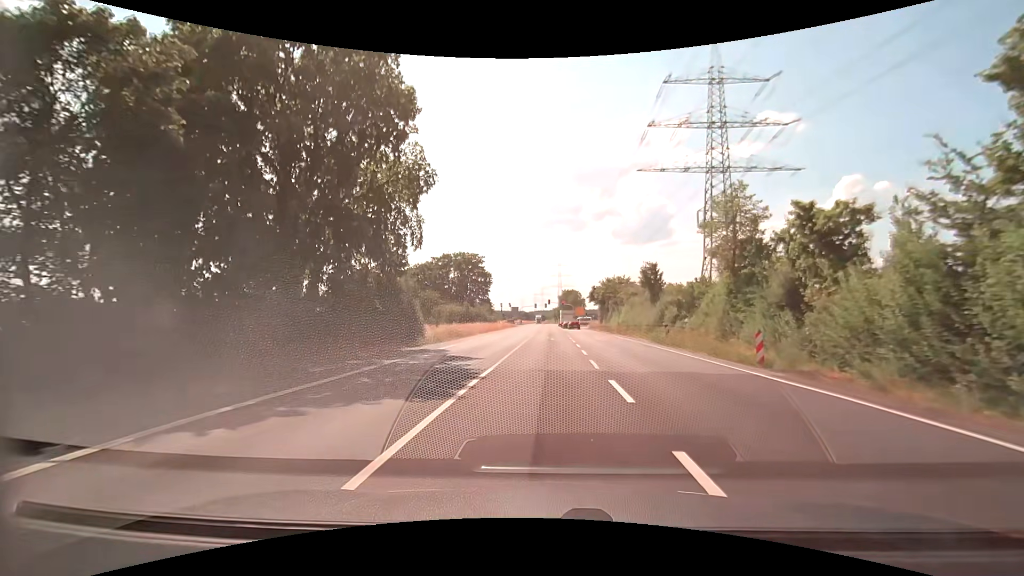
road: secondary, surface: asphalt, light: Day
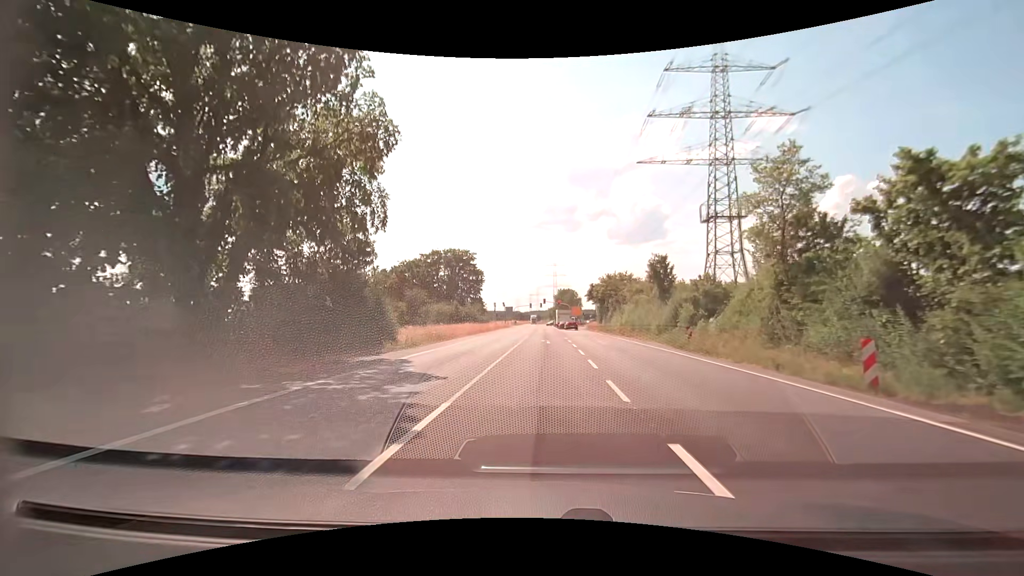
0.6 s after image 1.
(0.0, +5.7) m; 0°
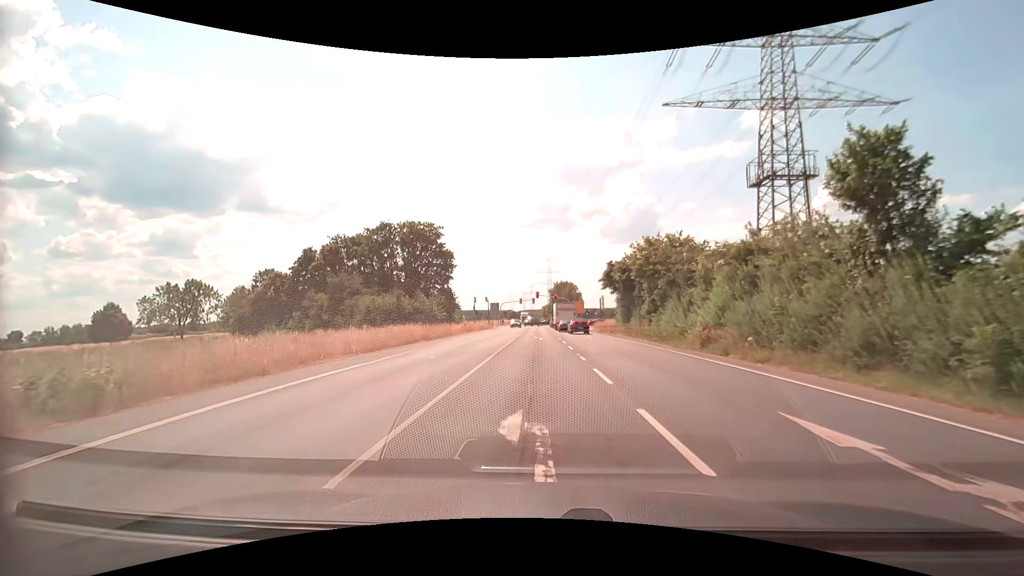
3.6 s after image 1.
(+0.3, +27.9) m; +1°
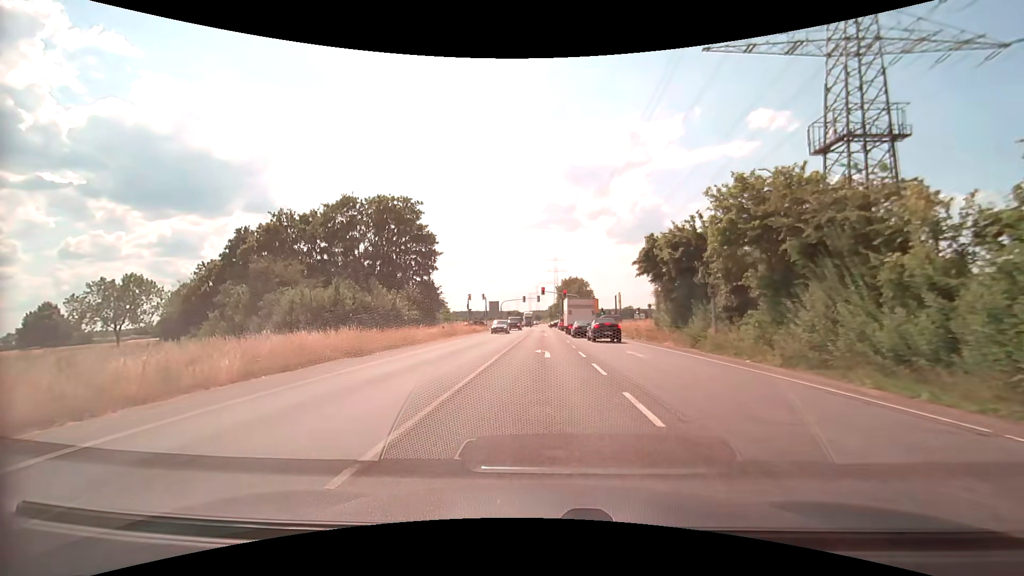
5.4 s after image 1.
(-0.1, +16.0) m; -1°
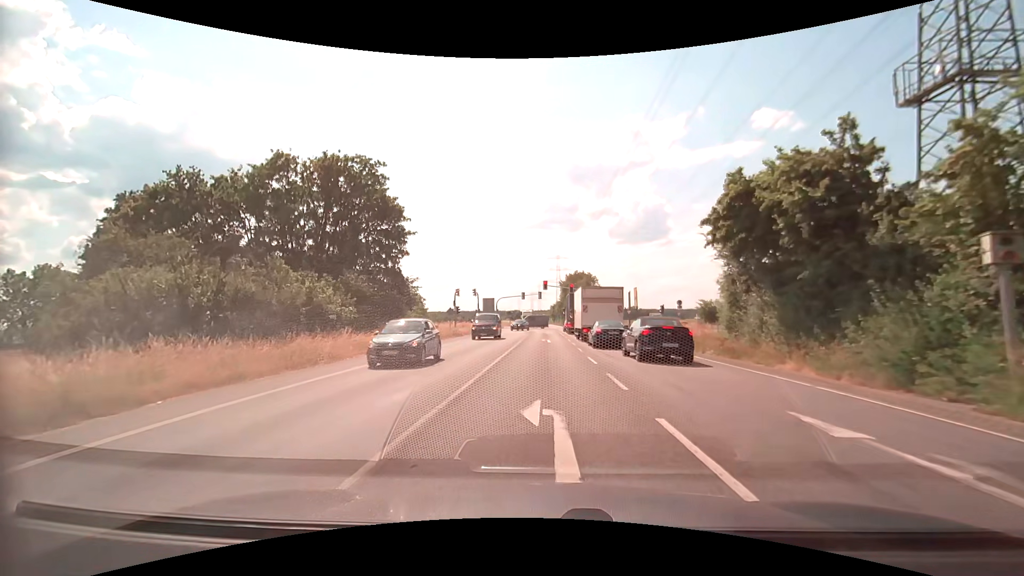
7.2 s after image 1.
(0.0, +14.4) m; 0°
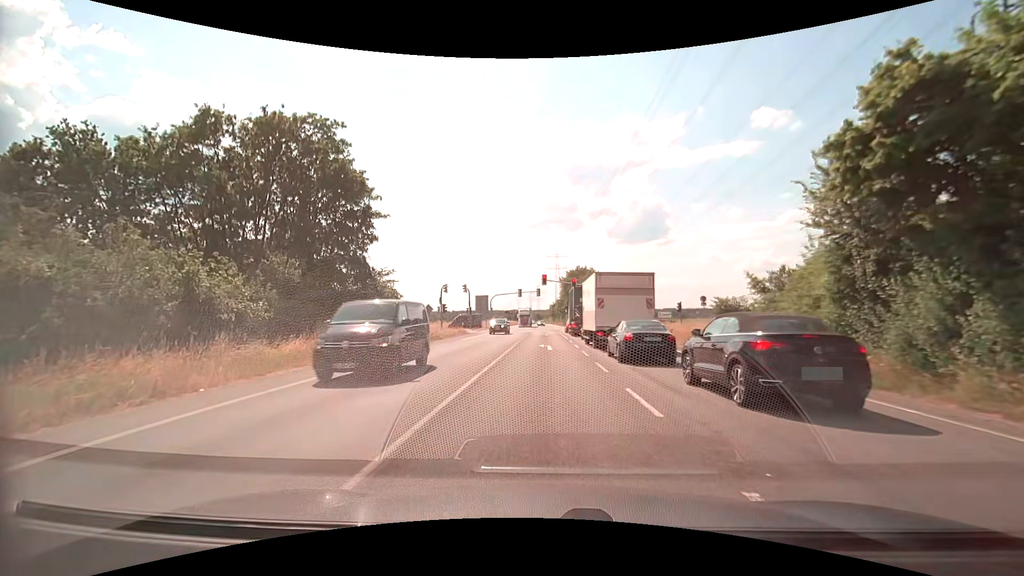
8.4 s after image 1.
(0.0, +8.7) m; 0°
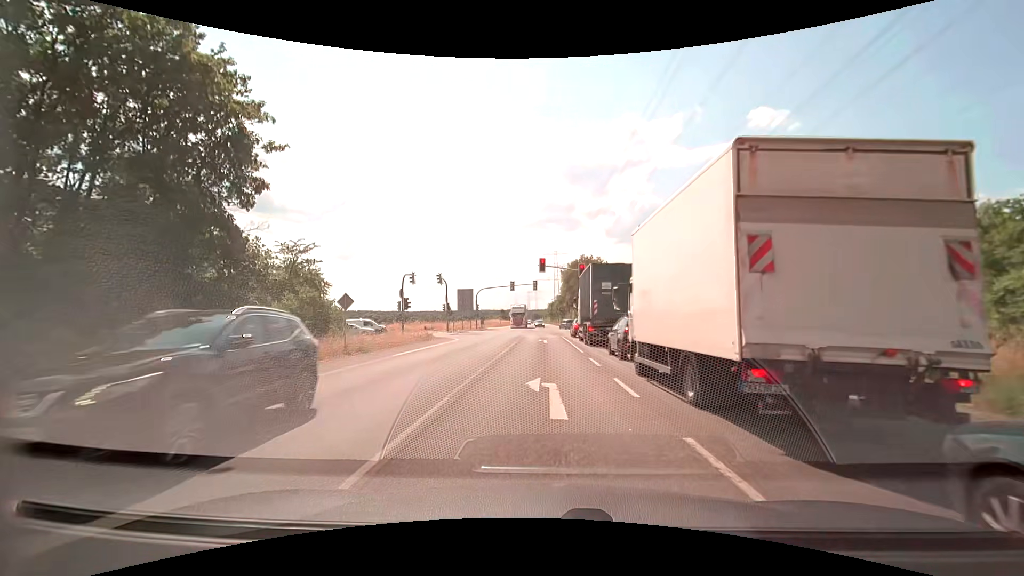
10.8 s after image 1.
(+0.1, +16.1) m; +1°
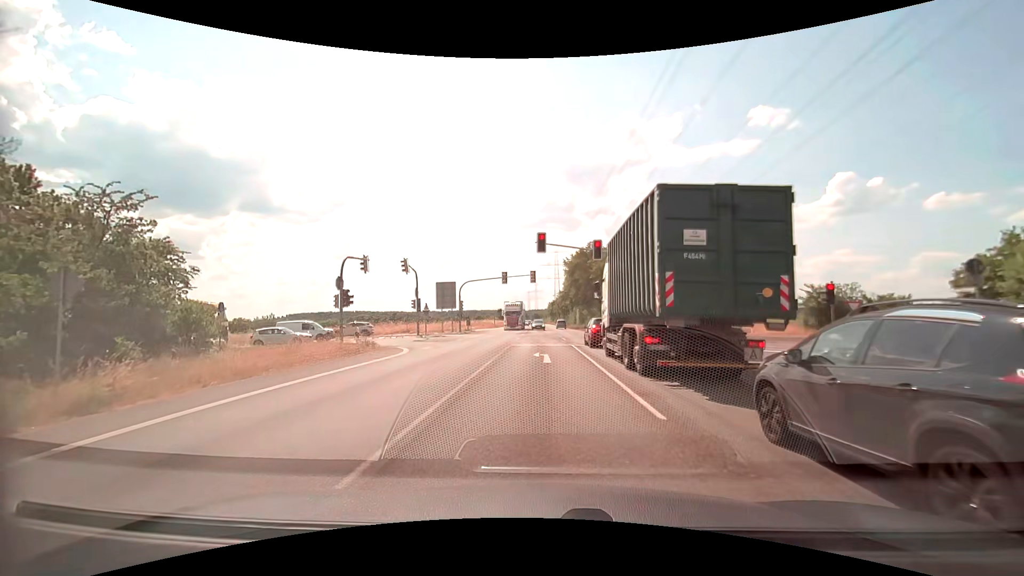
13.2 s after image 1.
(0.0, +13.6) m; 0°
